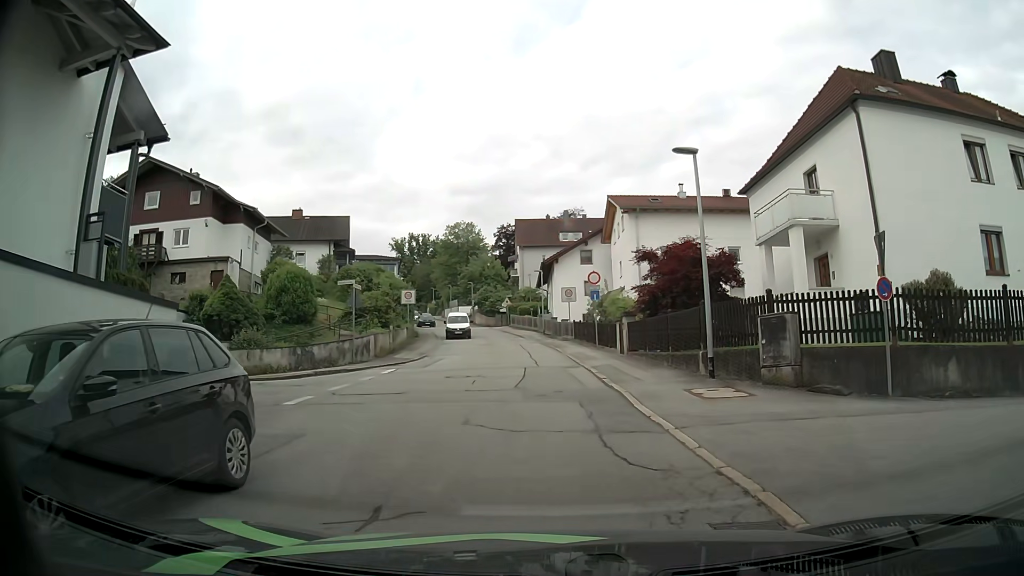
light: Day
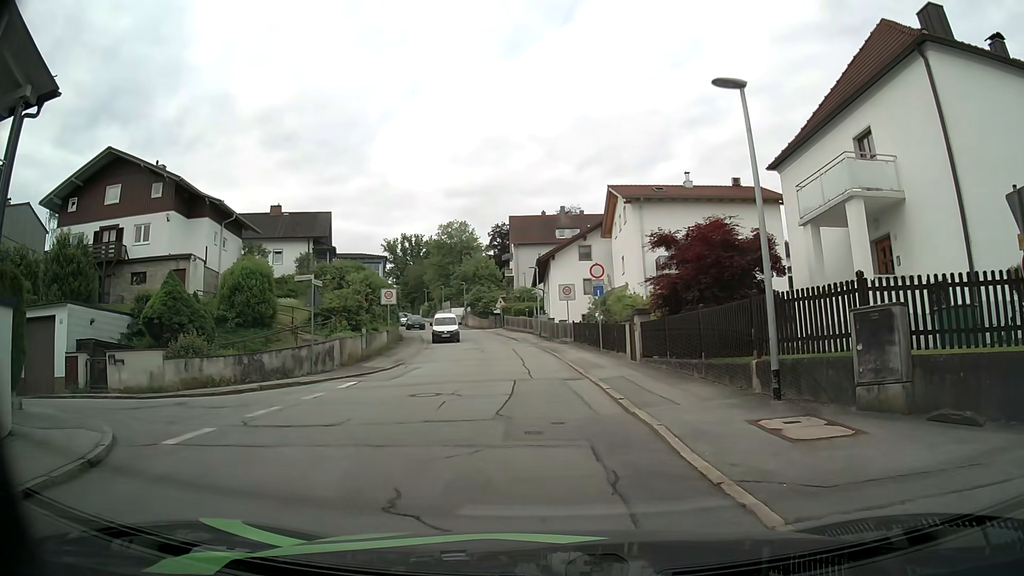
(0.0, +4.3) m; 0°
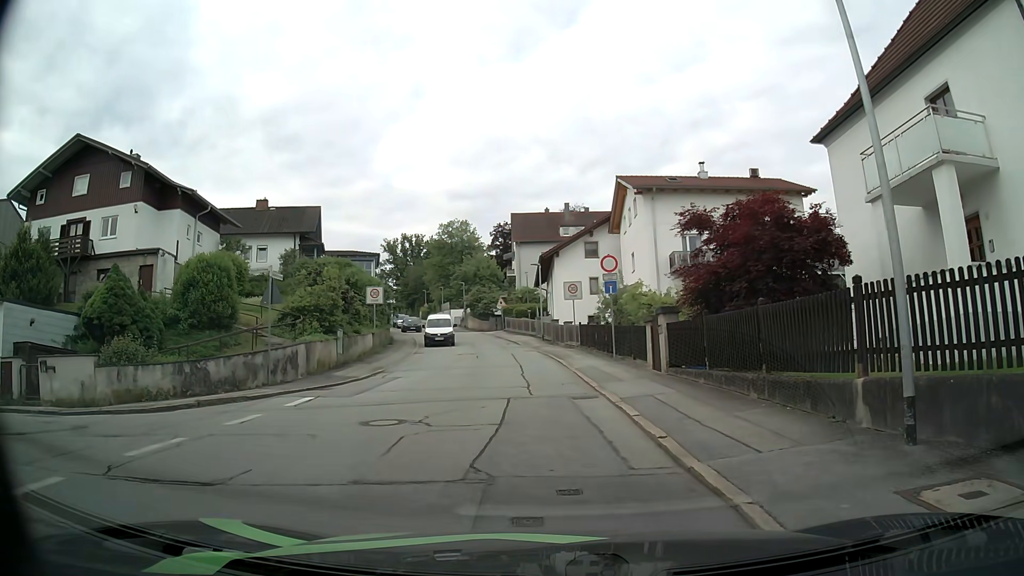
(0.0, +3.8) m; +1°
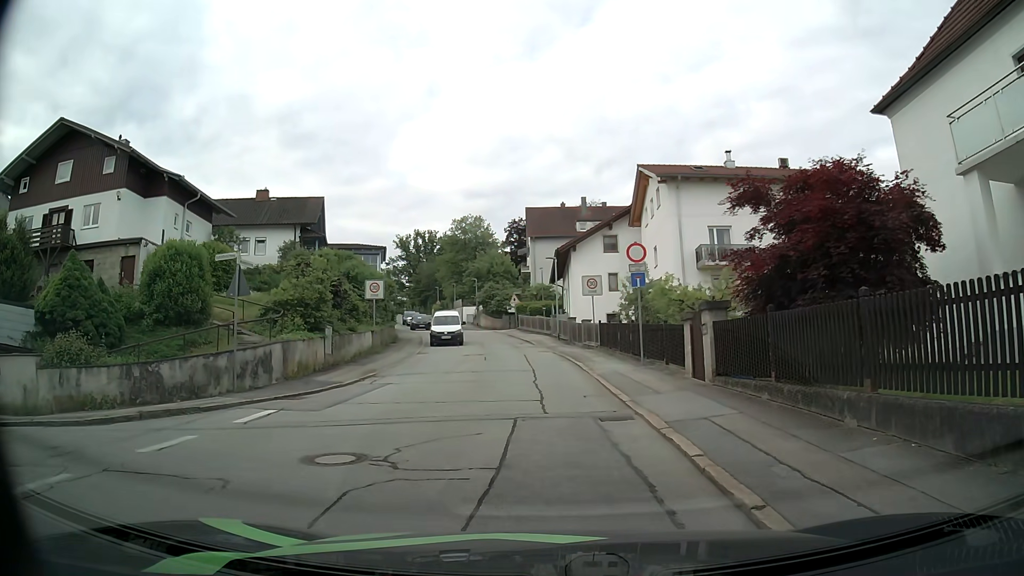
(-0.1, +3.0) m; -2°
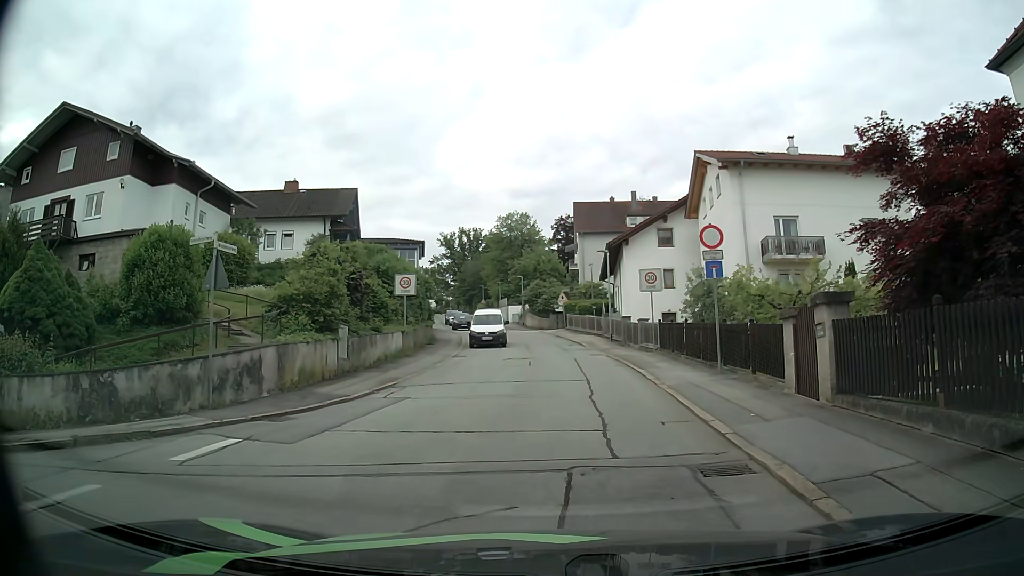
(-0.1, +3.4) m; -4°
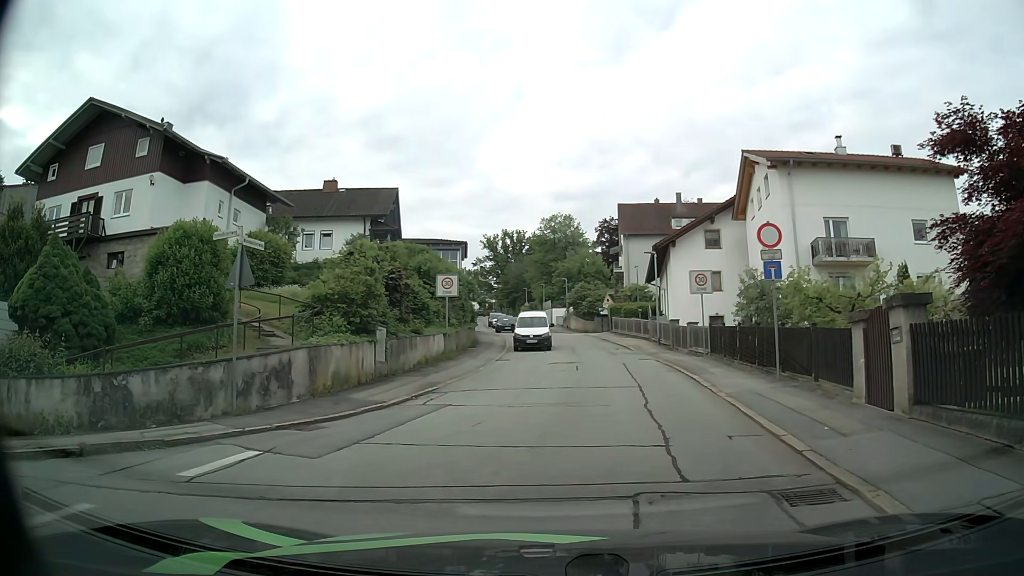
(0.0, +0.9) m; -4°
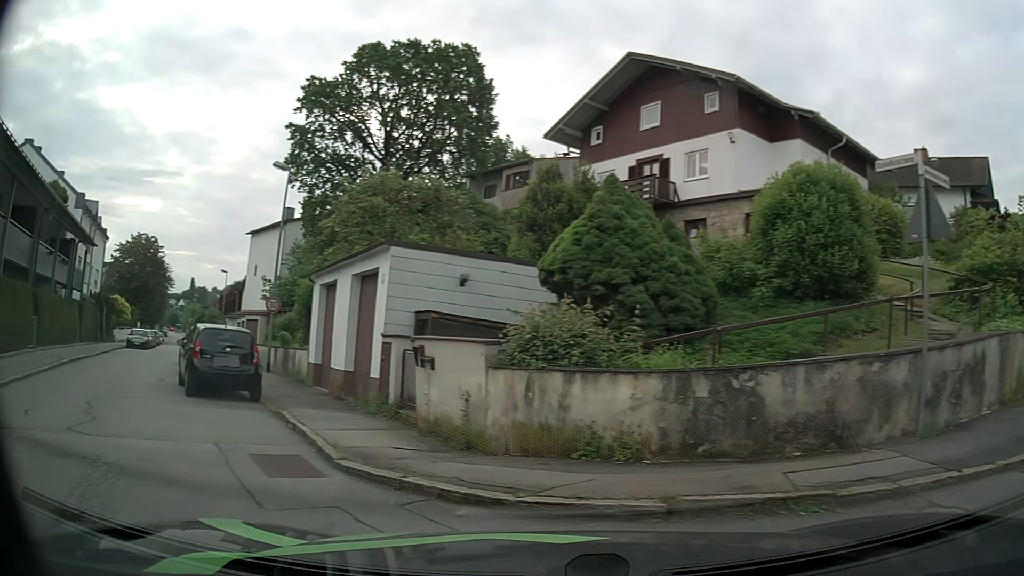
(-1.5, +4.2) m; -48°
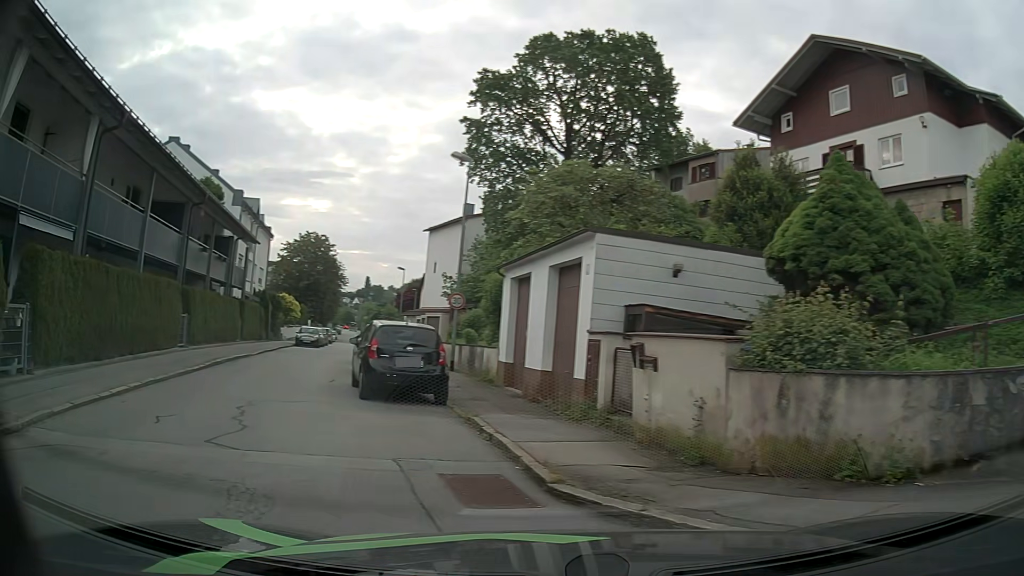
(-0.2, +1.4) m; -16°
